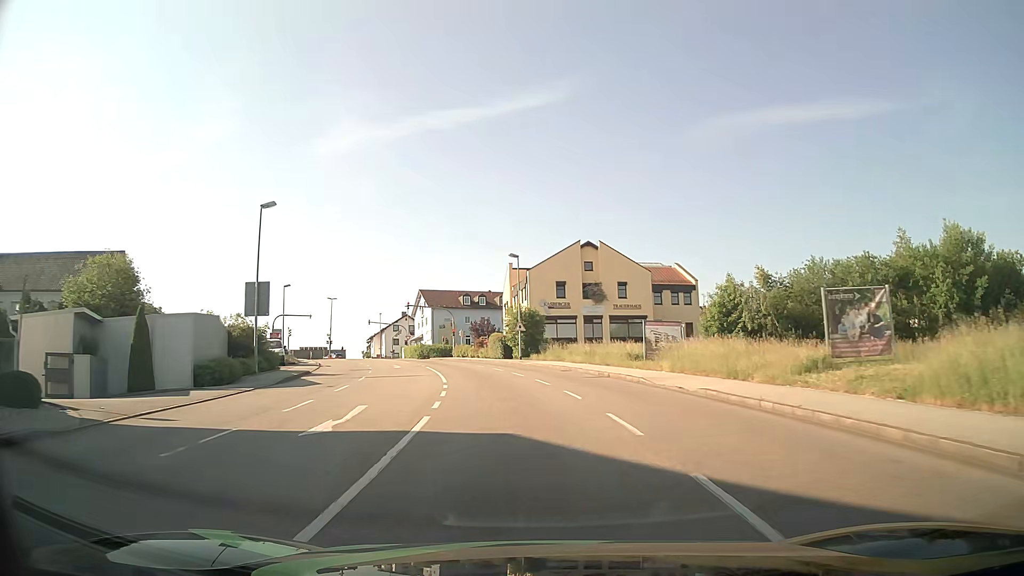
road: tertiary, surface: asphalt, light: Day
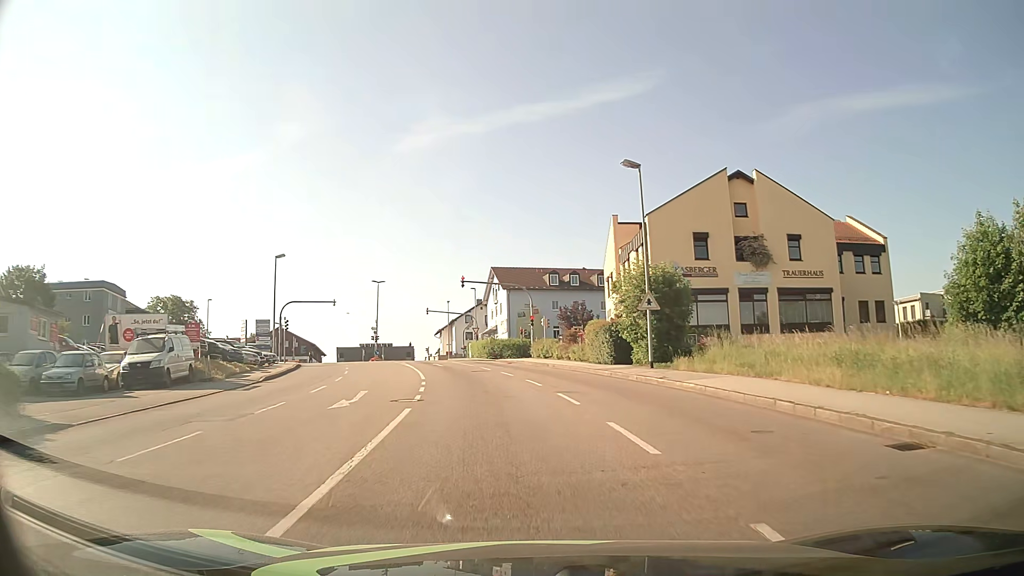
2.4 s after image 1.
(-2.0, +25.4) m; -8°
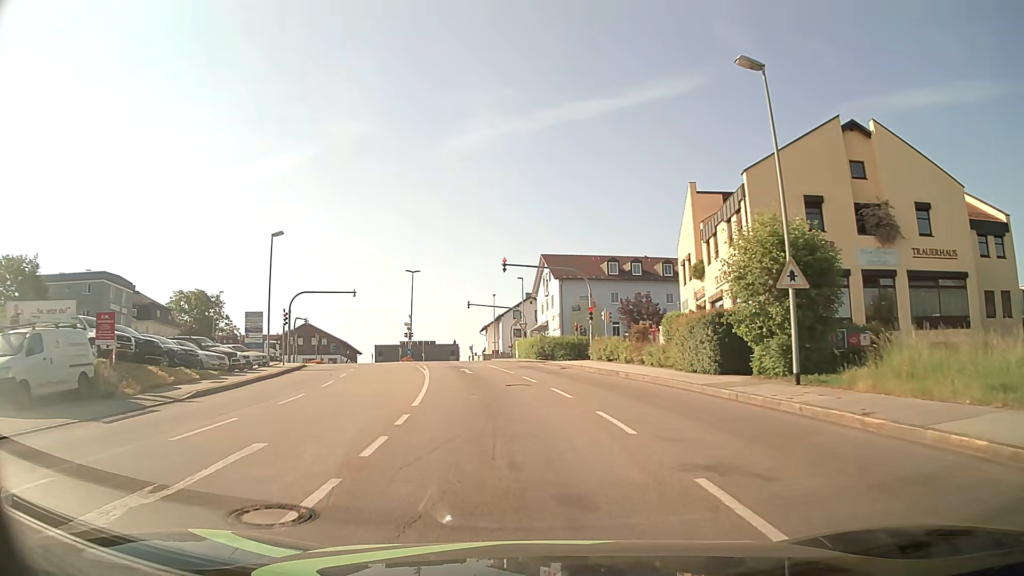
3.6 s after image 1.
(-0.4, +10.2) m; -4°
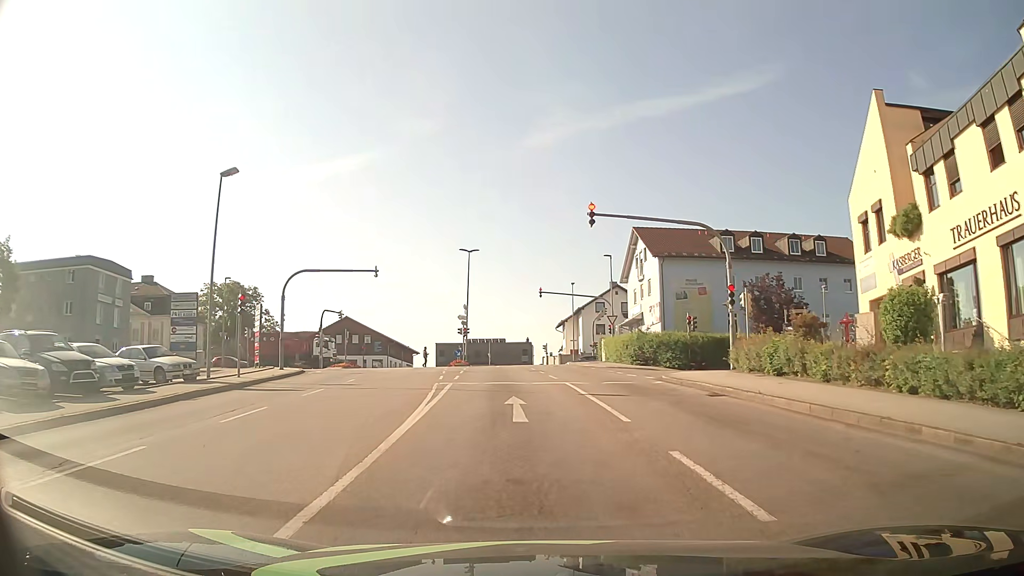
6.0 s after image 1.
(-1.0, +16.1) m; -6°
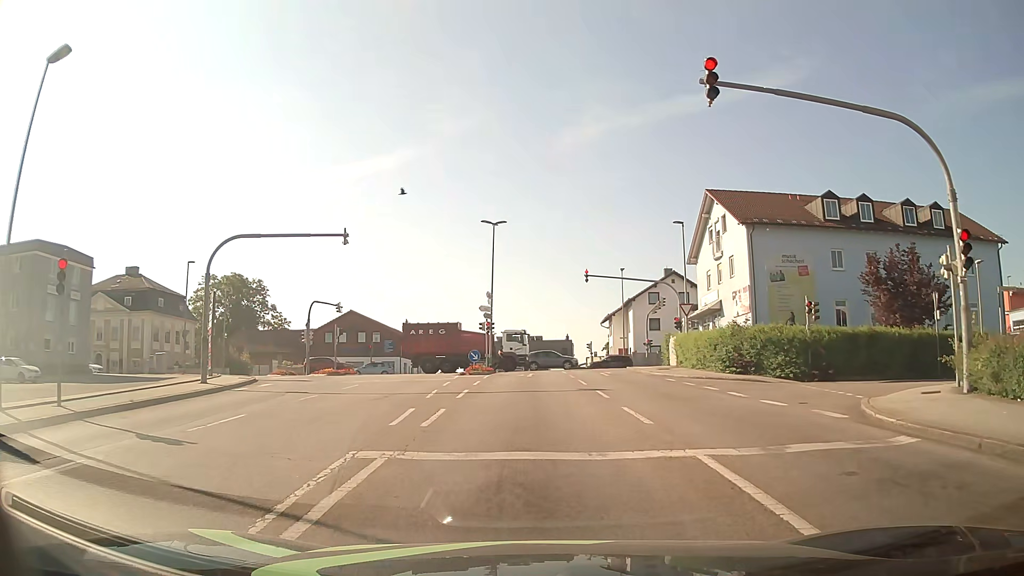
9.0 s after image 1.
(-0.5, +13.3) m; -3°
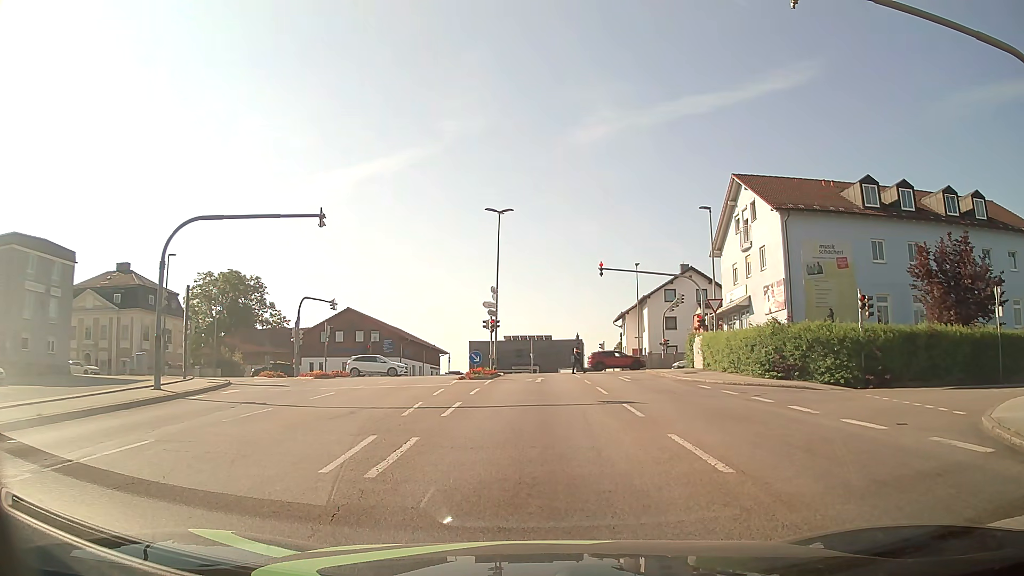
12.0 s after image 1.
(-0.1, +3.9) m; -1°
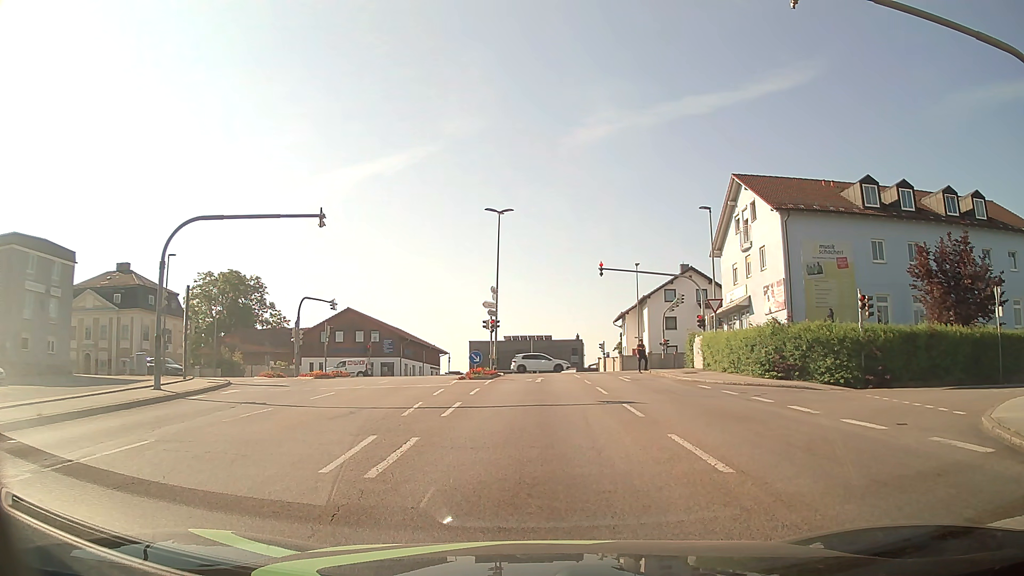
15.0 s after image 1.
(0.0, 0.0) m; 0°
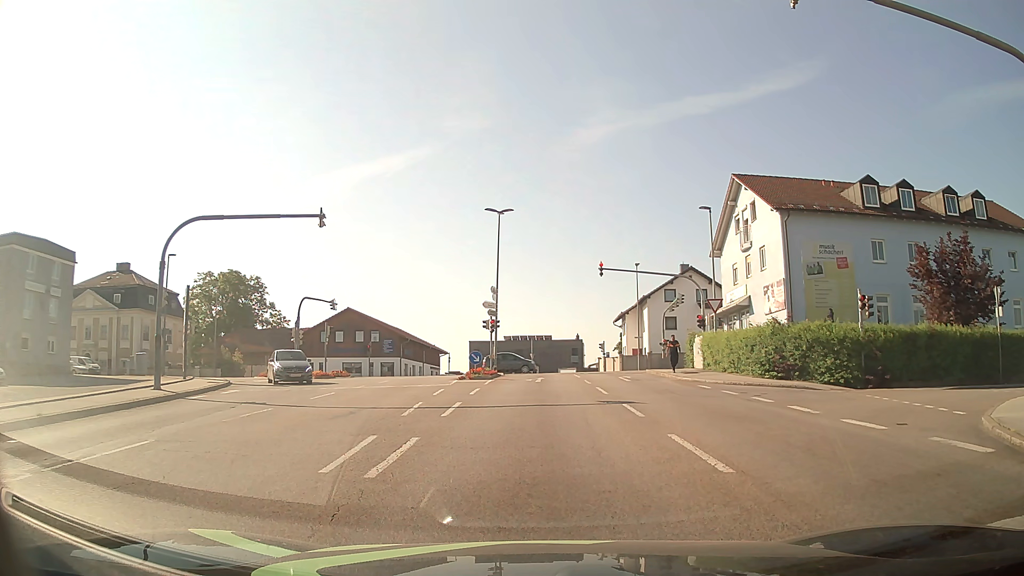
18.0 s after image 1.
(0.0, 0.0) m; 0°
(0, +10) (0, +20) (0, +30) (0, +40) (-1, +50) (-9, +57) (-18, +59) (-28, +60) (-38, +60) (-48, +61) m
